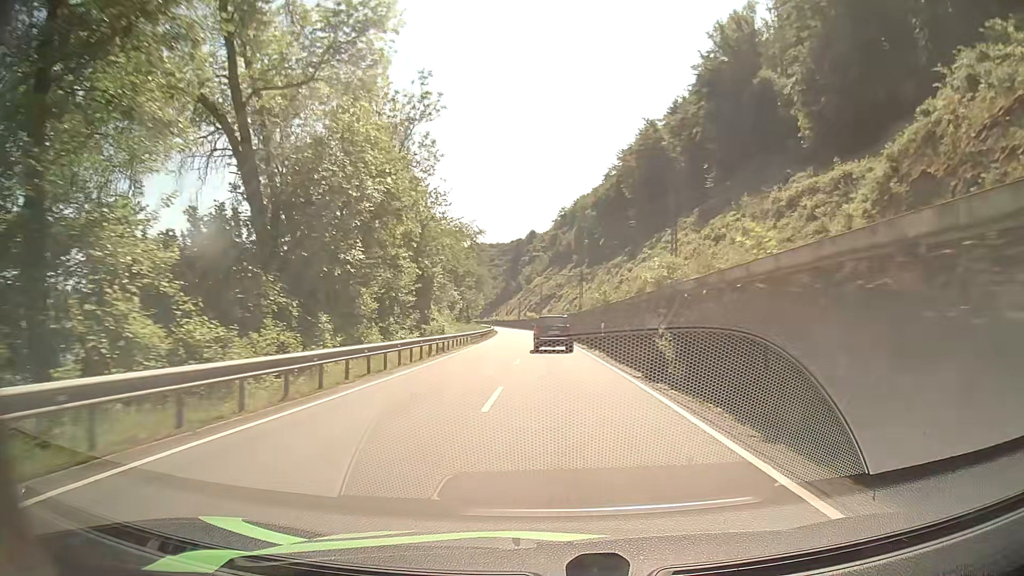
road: primary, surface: asphalt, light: Day
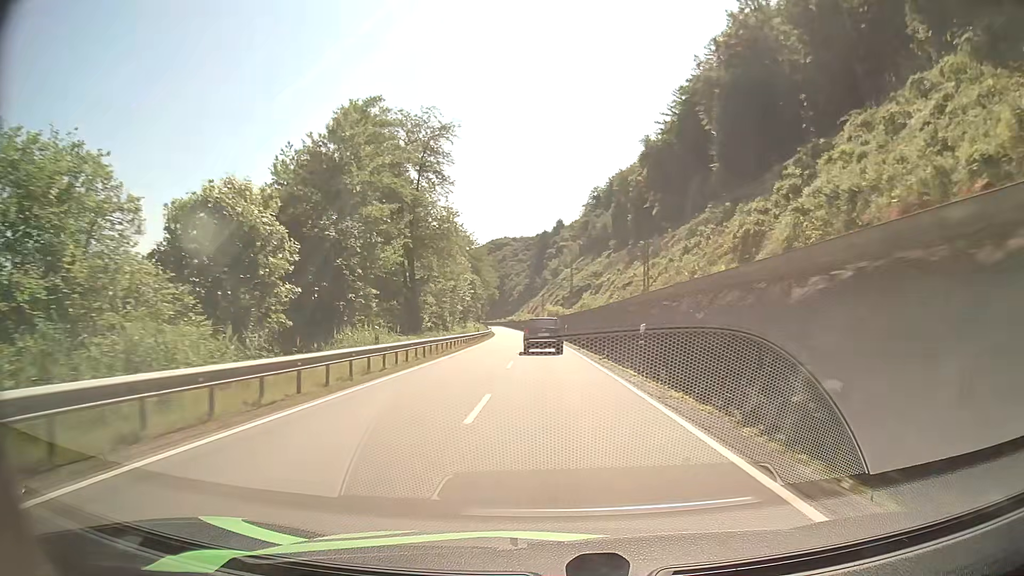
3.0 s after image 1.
(-1.2, +60.9) m; -3°
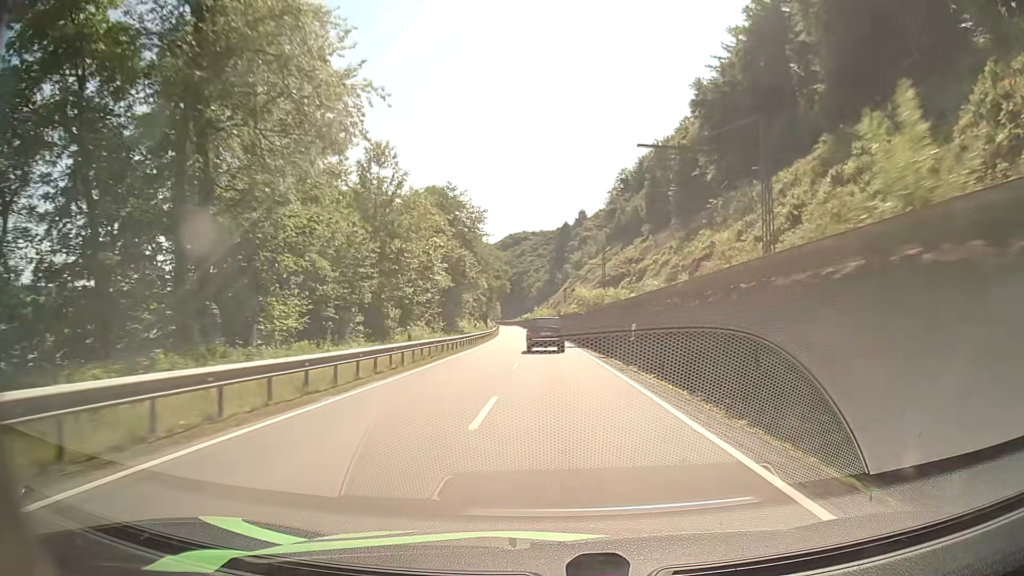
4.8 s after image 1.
(-0.6, +36.2) m; -2°
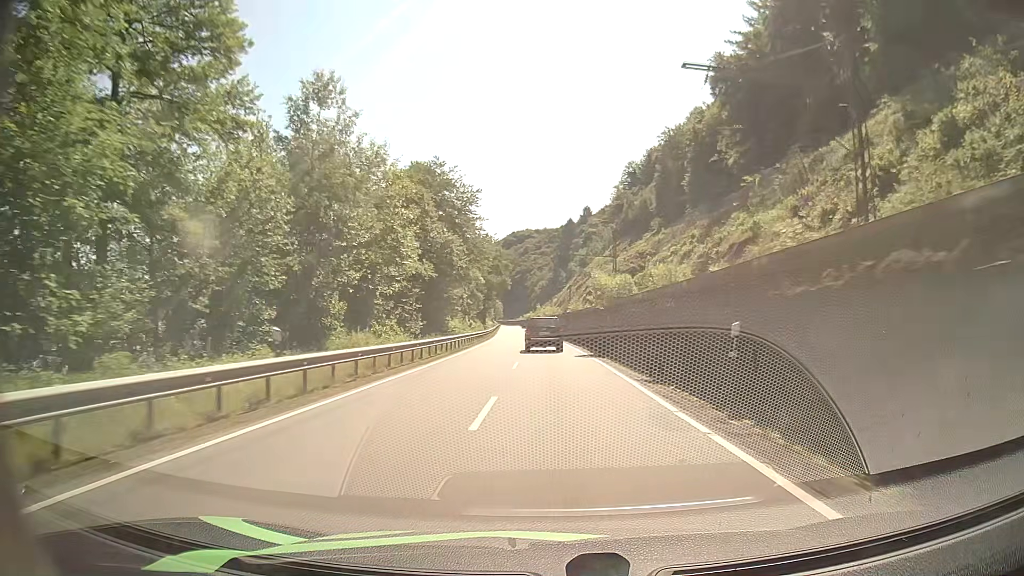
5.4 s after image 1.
(-0.1, +12.2) m; 0°
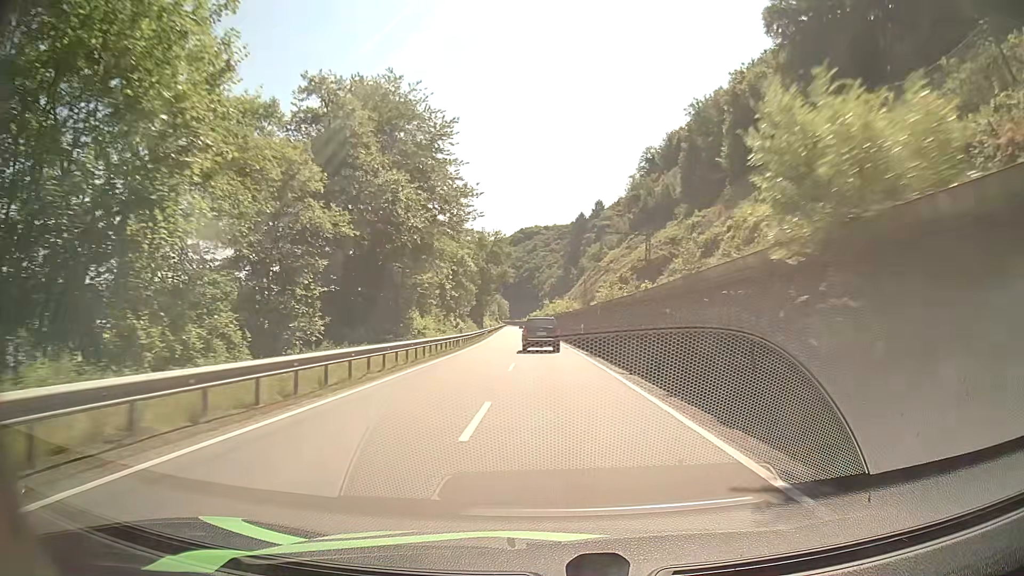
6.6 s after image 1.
(-0.2, +24.7) m; -1°
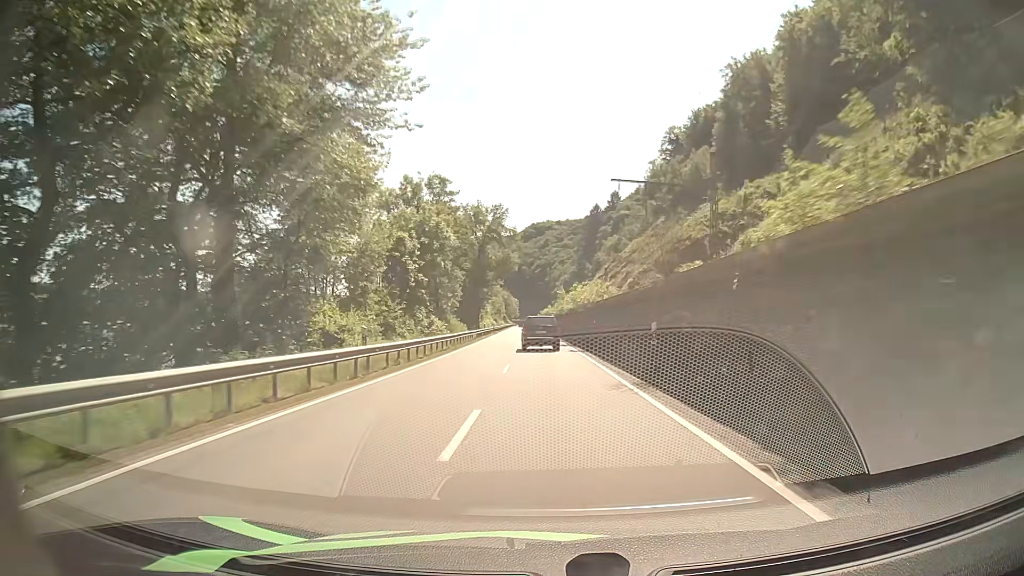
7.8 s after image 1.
(-0.2, +25.1) m; -1°
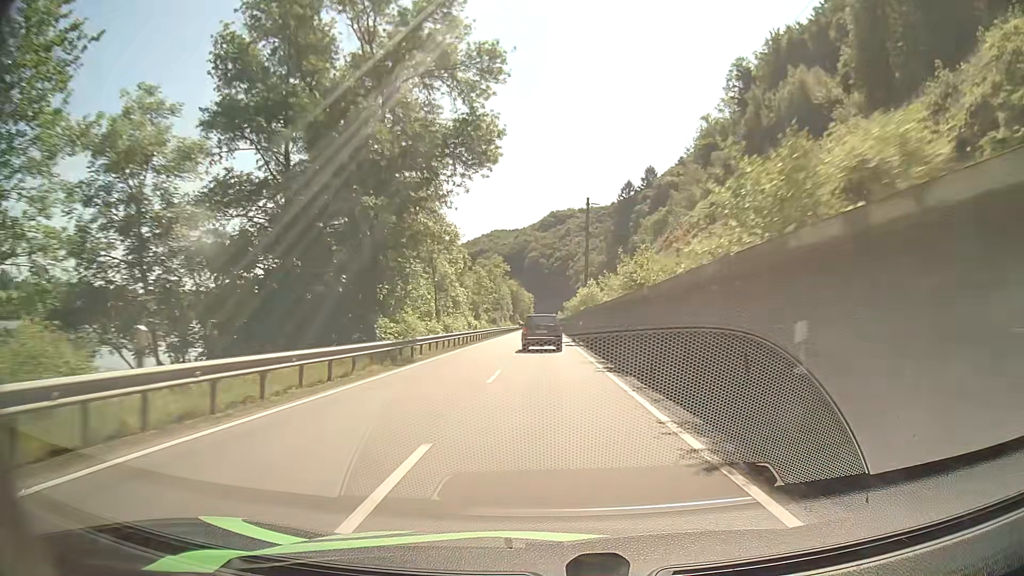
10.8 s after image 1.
(-1.1, +63.0) m; -2°
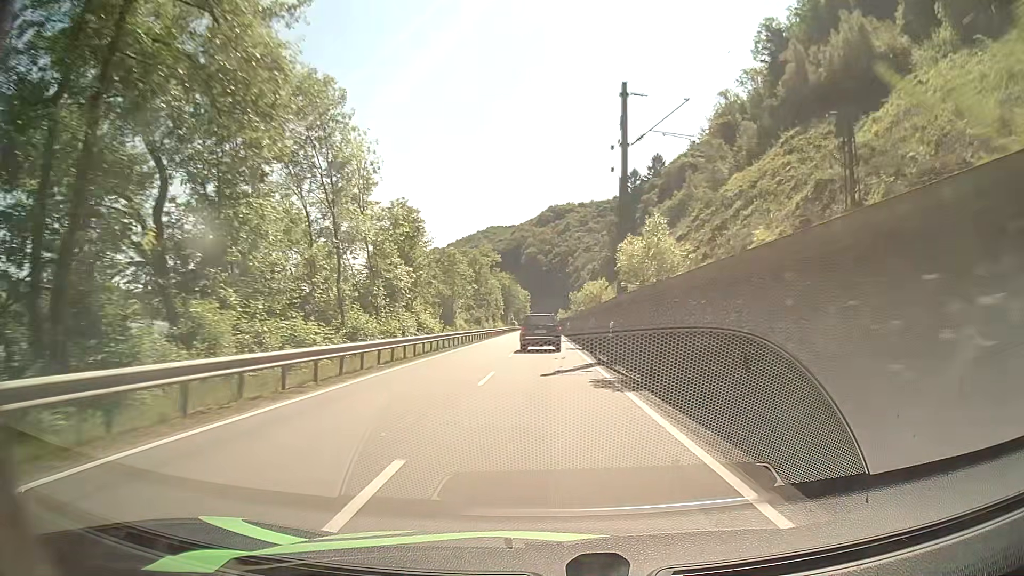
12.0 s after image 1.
(+0.2, +24.8) m; 0°
